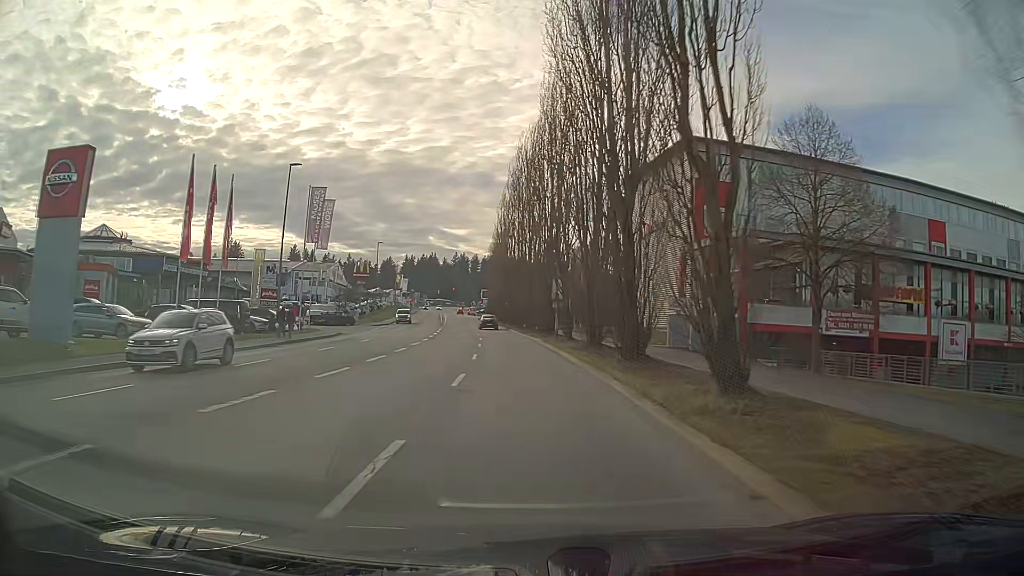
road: tertiary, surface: asphalt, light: Day
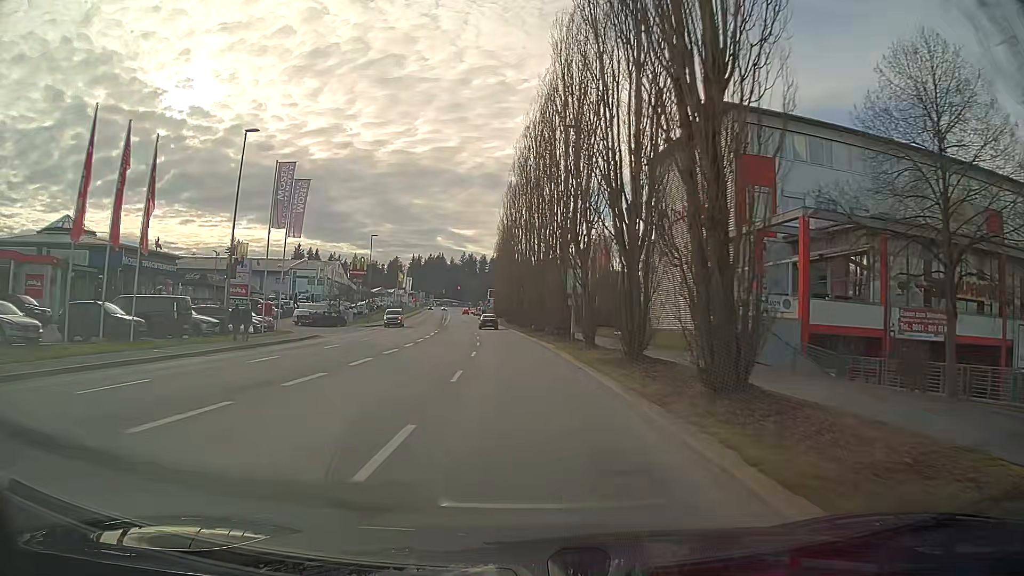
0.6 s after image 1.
(-0.1, +8.1) m; -1°
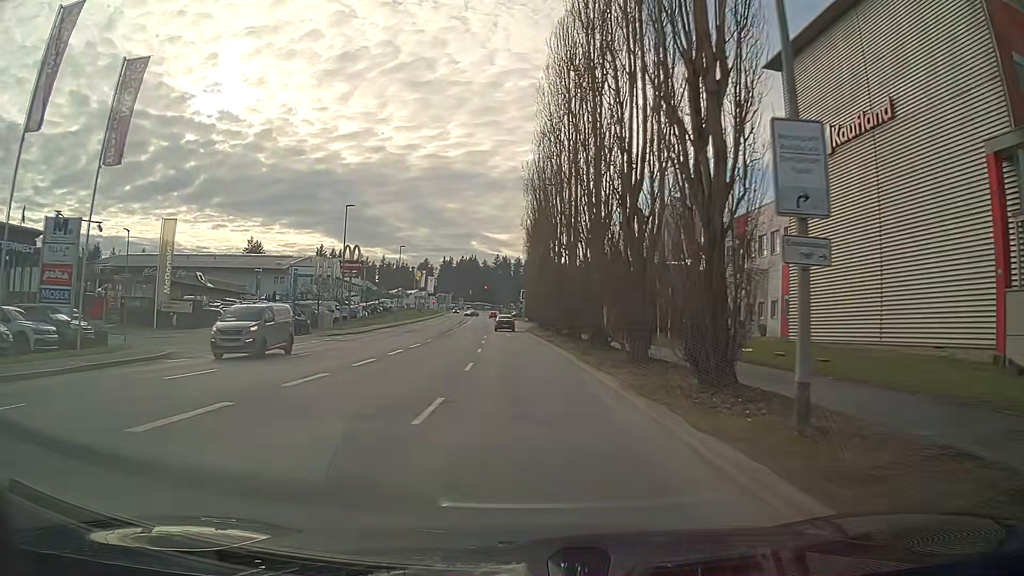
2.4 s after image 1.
(-0.5, +24.2) m; -3°
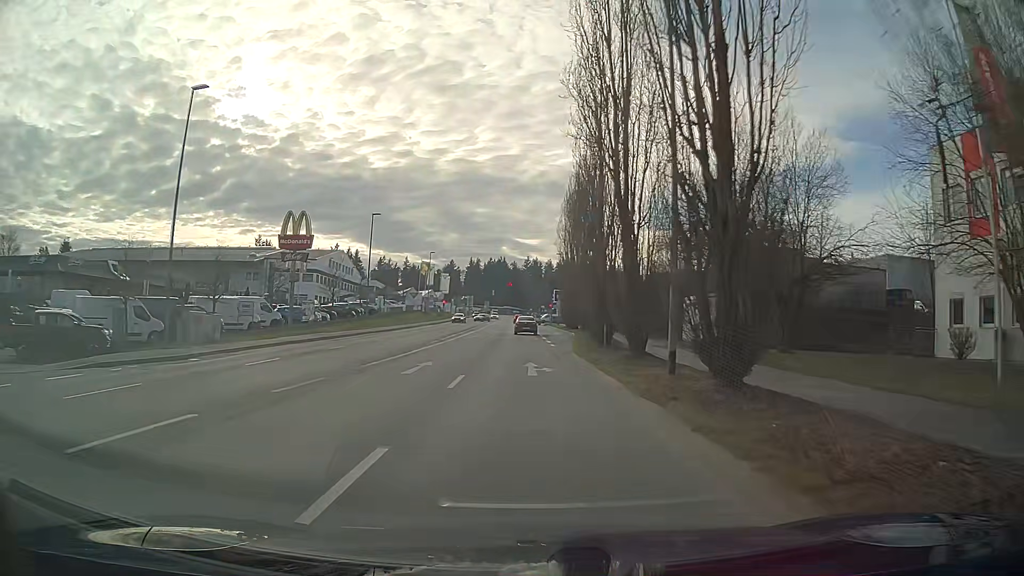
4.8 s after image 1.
(-0.8, +31.7) m; -2°
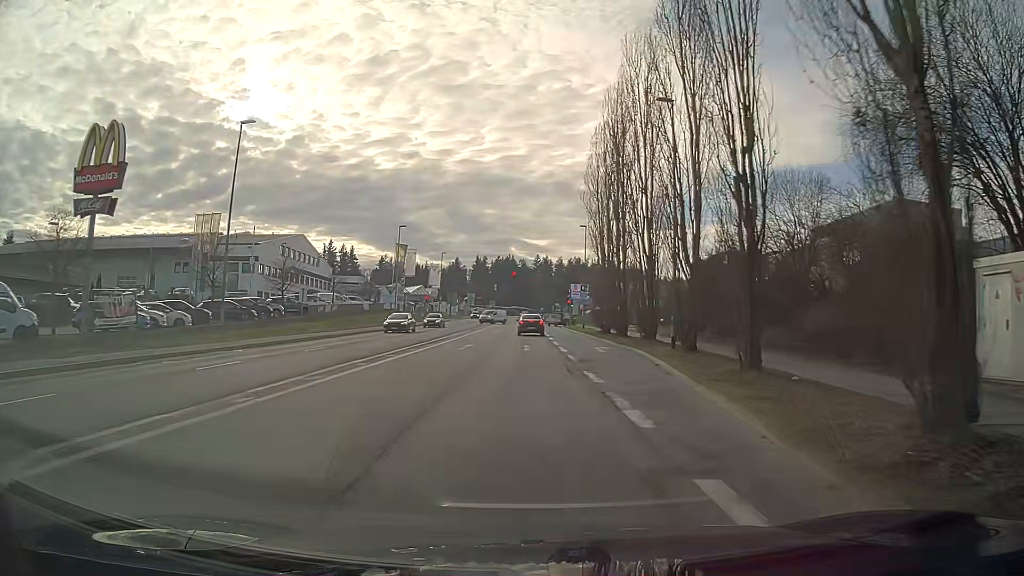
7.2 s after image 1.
(0.0, +30.1) m; 0°
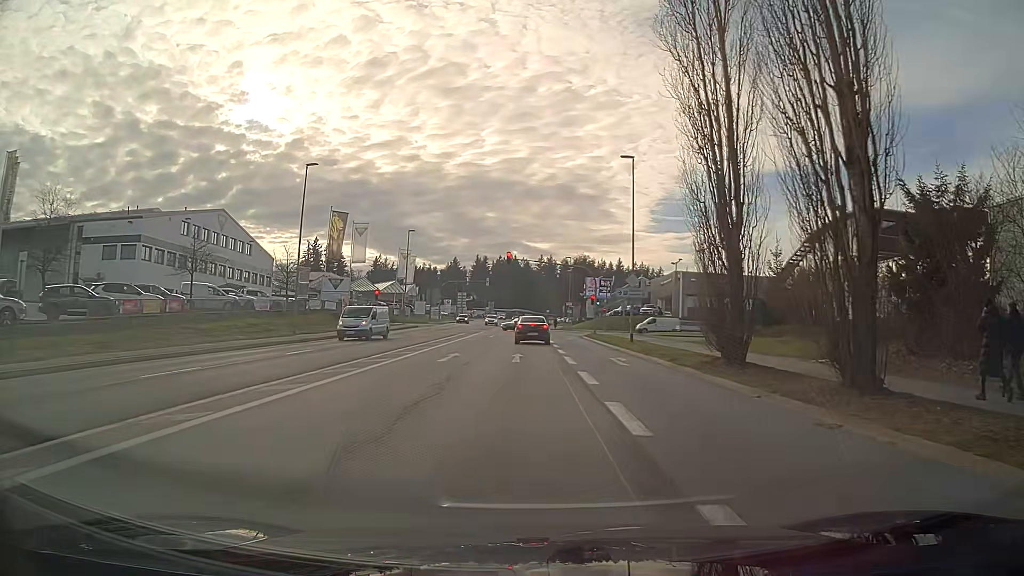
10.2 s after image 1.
(-0.3, +30.5) m; -1°
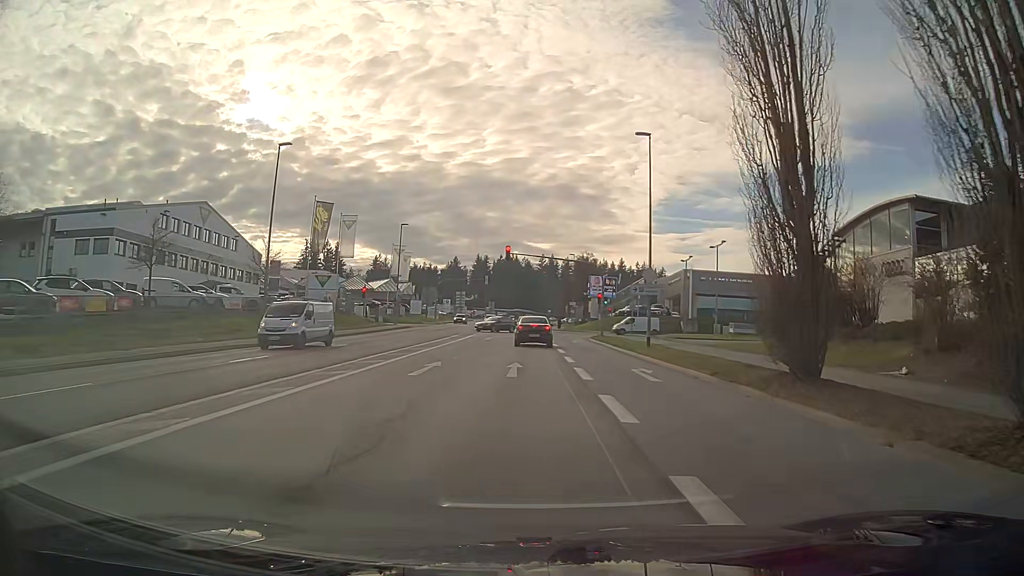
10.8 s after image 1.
(0.0, +4.9) m; 0°
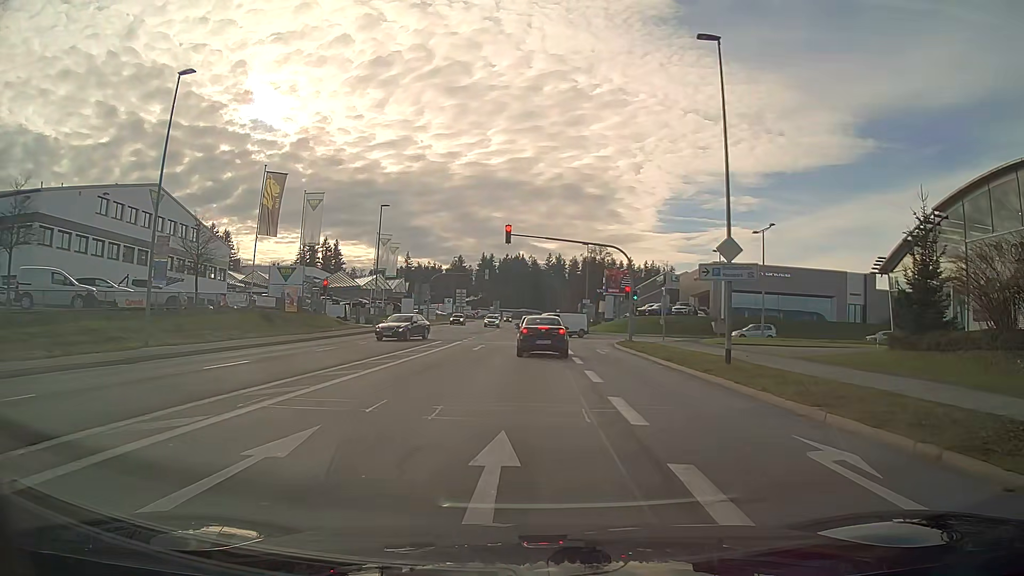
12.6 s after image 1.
(-0.1, +11.9) m; 0°
